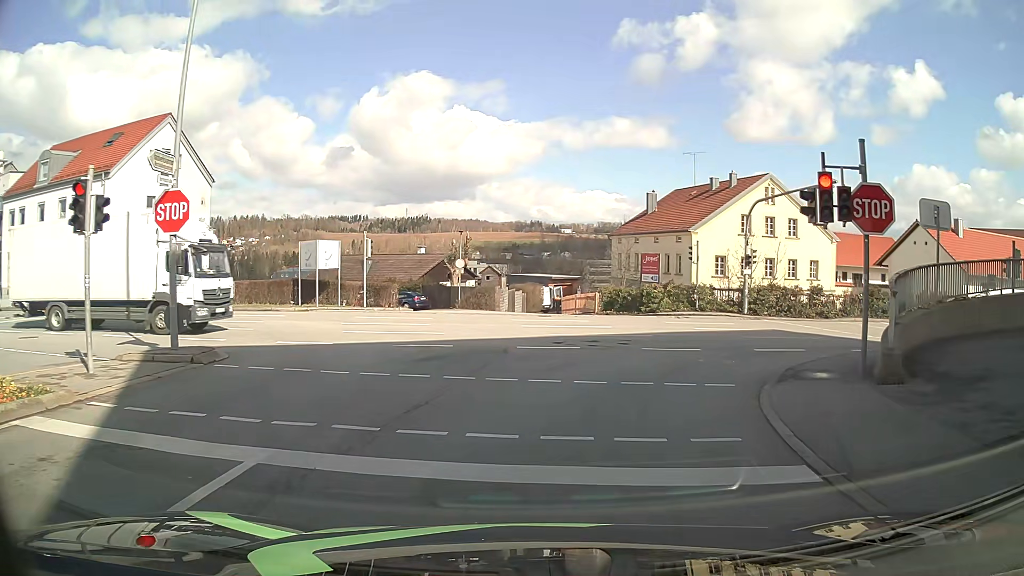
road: residential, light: Day
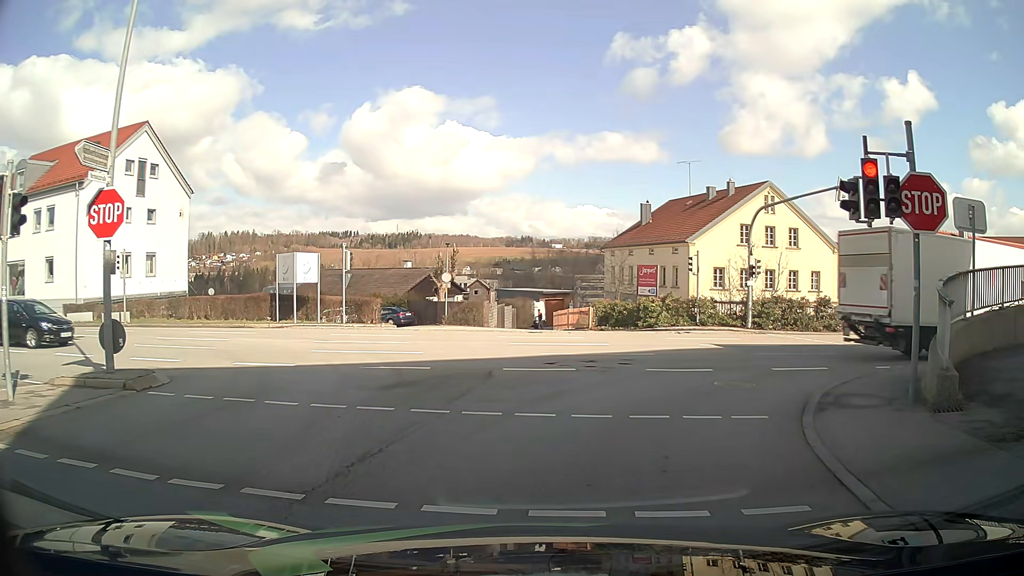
(0.0, +1.9) m; +3°
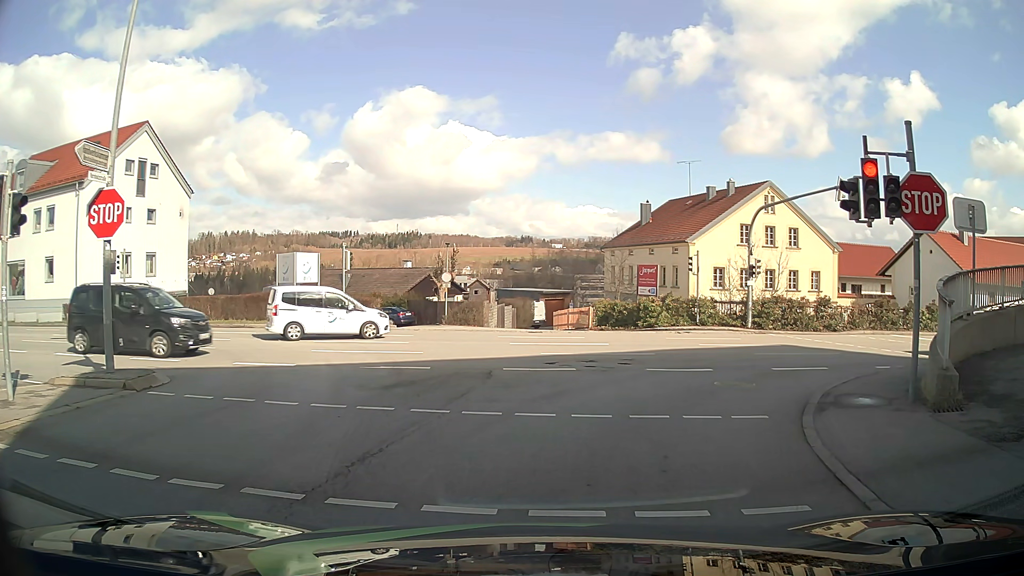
(0.0, 0.0) m; 0°
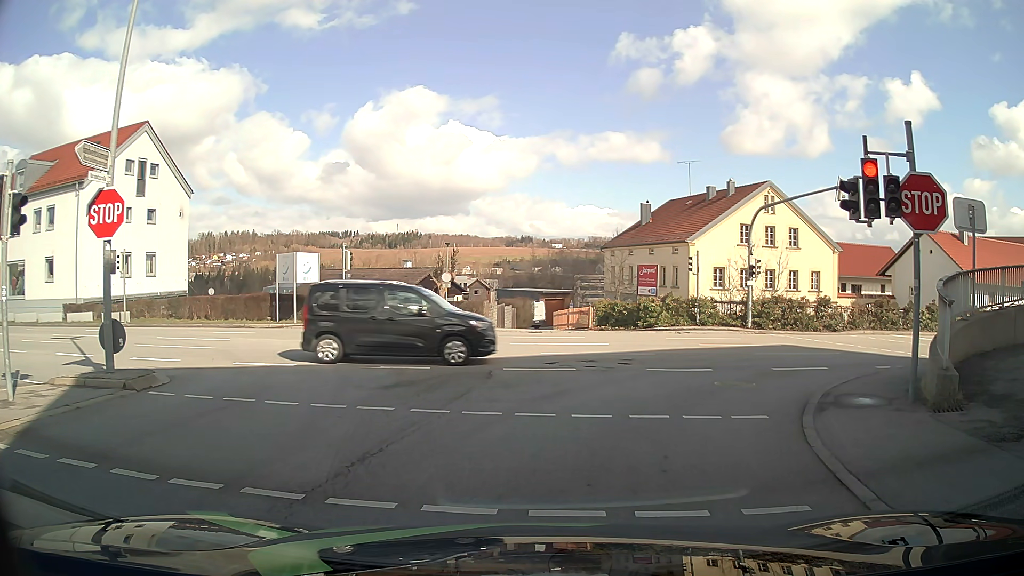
(0.0, 0.0) m; 0°
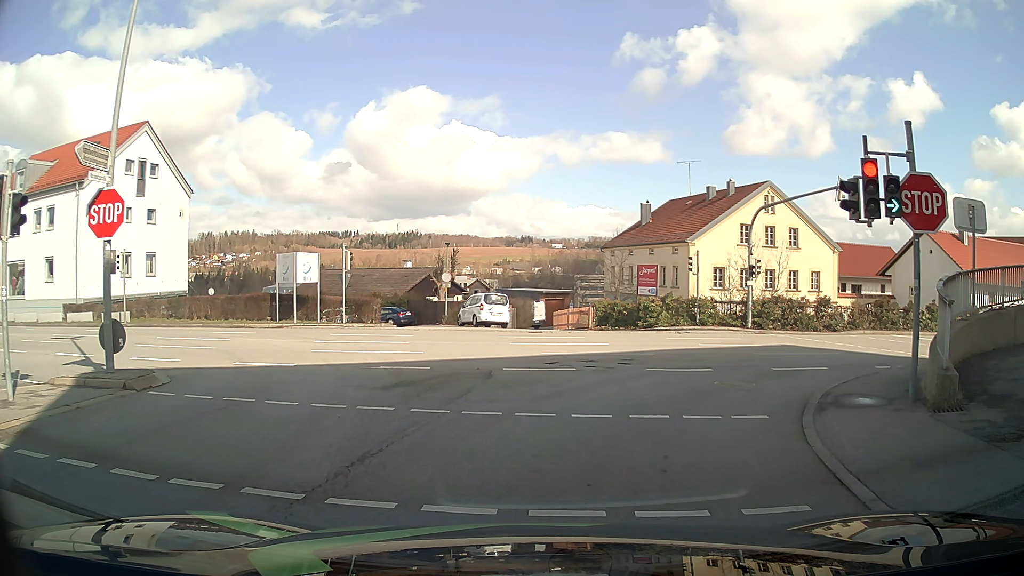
(0.0, 0.0) m; 0°
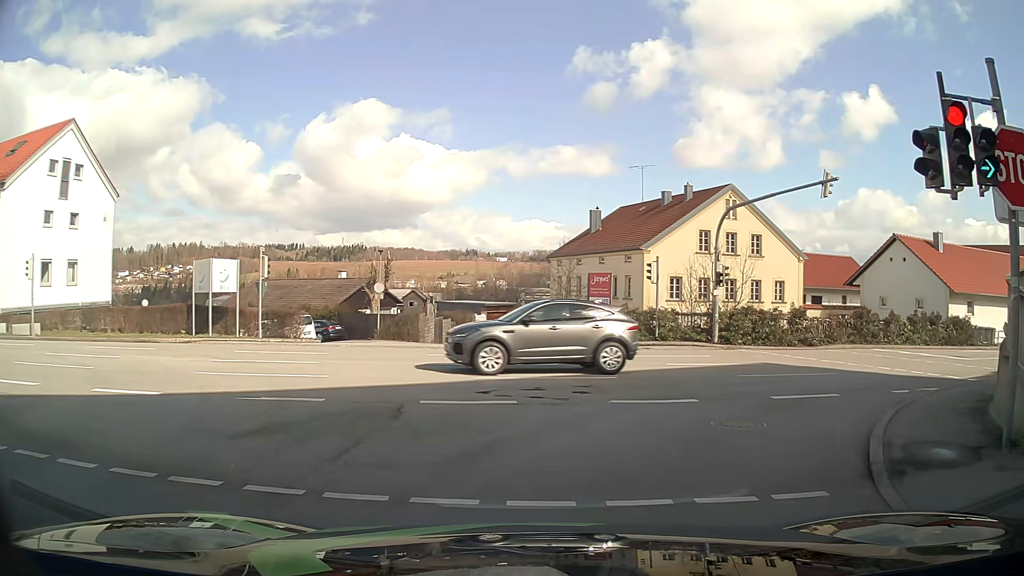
(0.0, +4.0) m; +4°
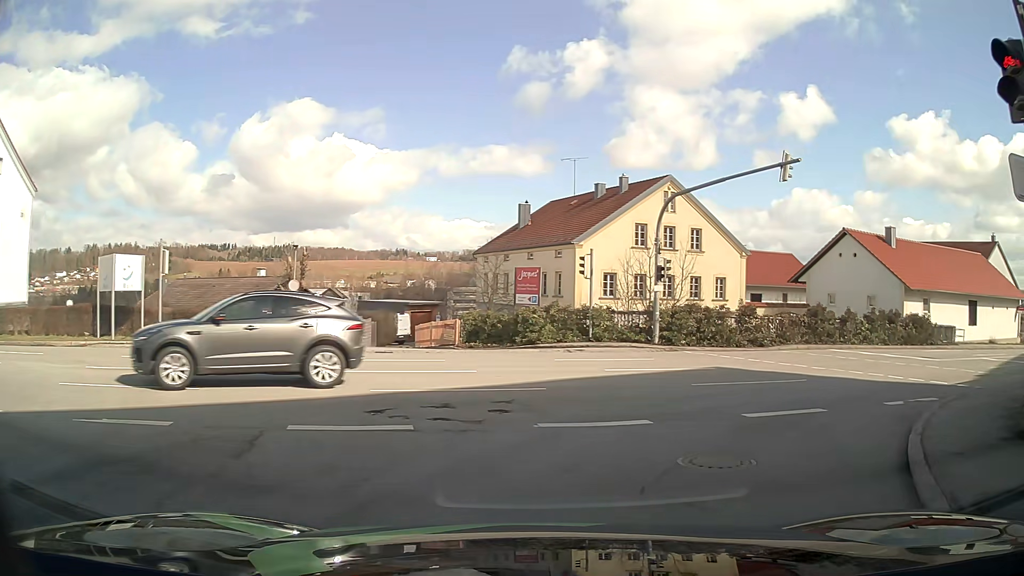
(+0.1, +2.7) m; +4°
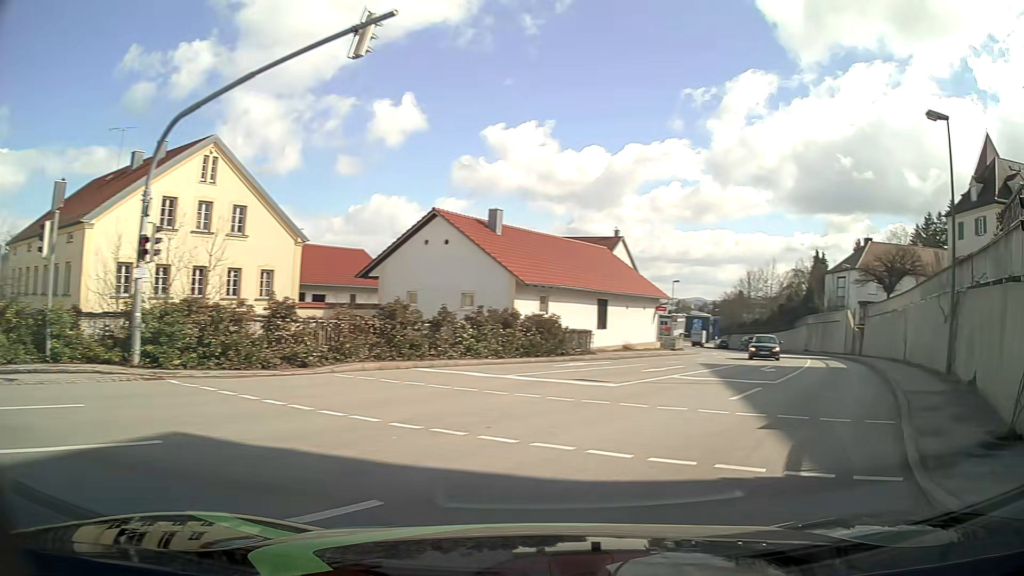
(+3.0, +9.8) m; +35°
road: tertiary
